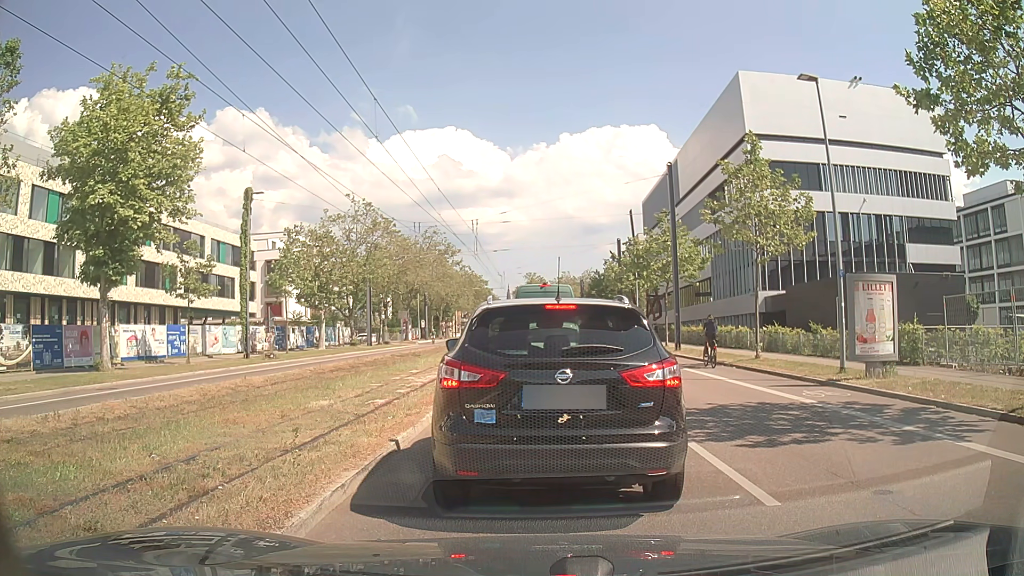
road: secondary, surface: asphalt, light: Day
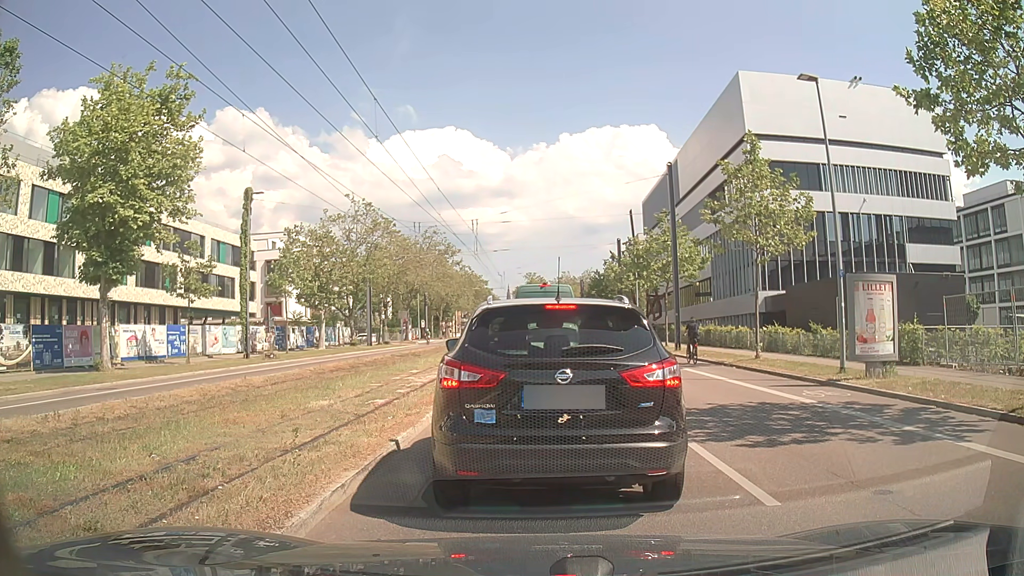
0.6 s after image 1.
(0.0, 0.0) m; 0°
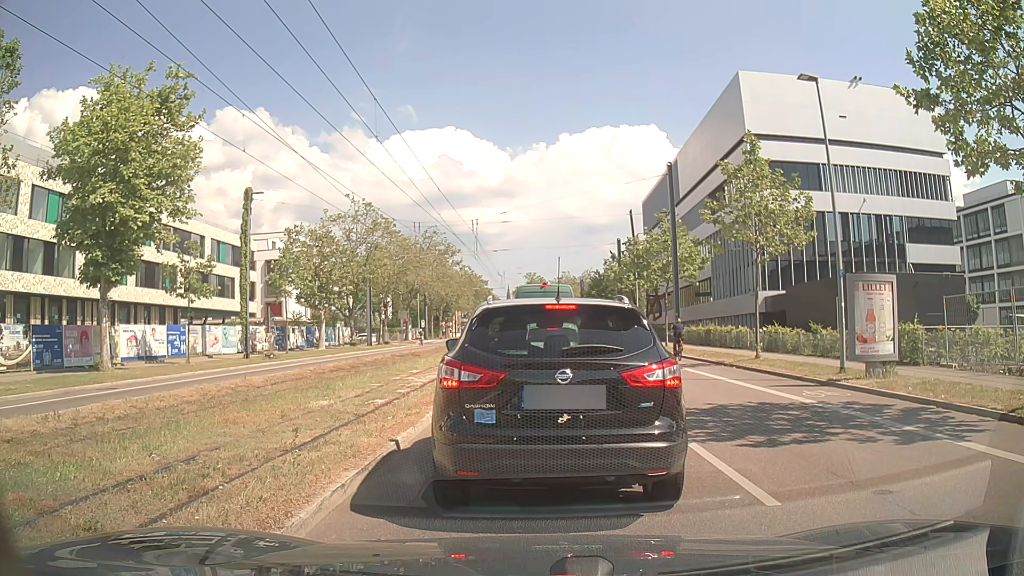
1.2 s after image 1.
(0.0, 0.0) m; 0°
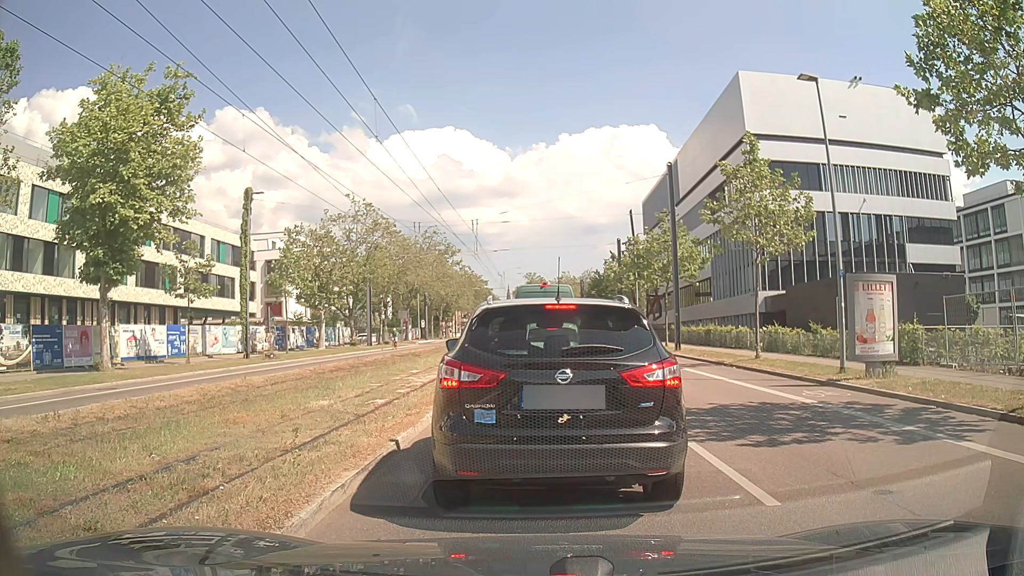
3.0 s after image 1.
(0.0, 0.0) m; 0°
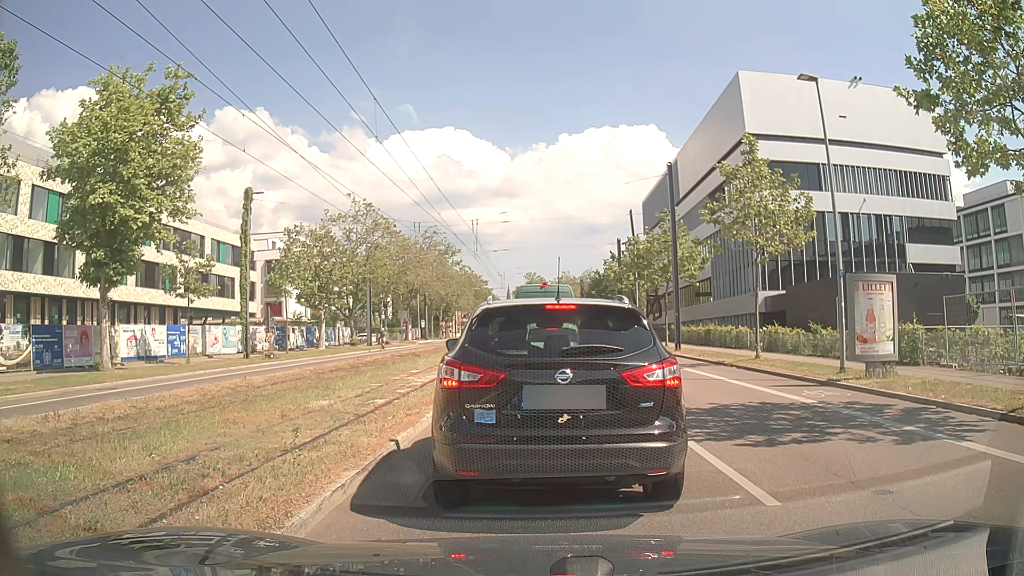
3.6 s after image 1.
(0.0, 0.0) m; 0°
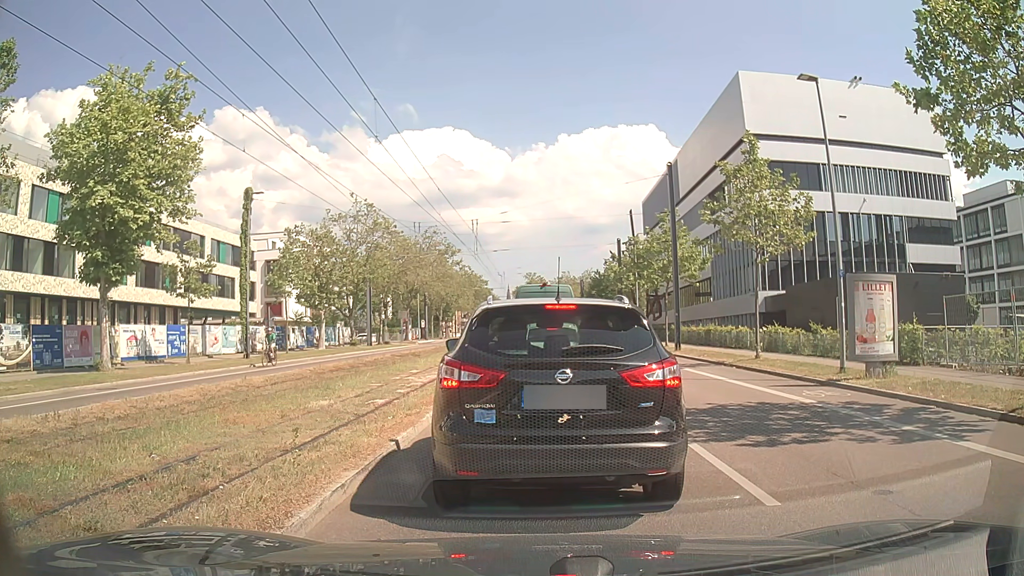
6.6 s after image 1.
(0.0, 0.0) m; 0°
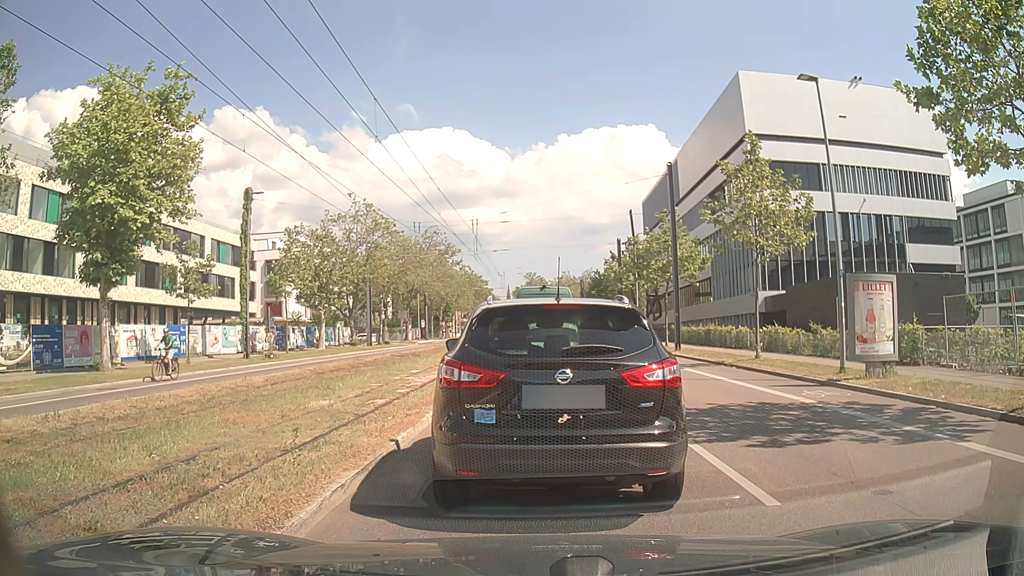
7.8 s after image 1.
(0.0, 0.0) m; 0°
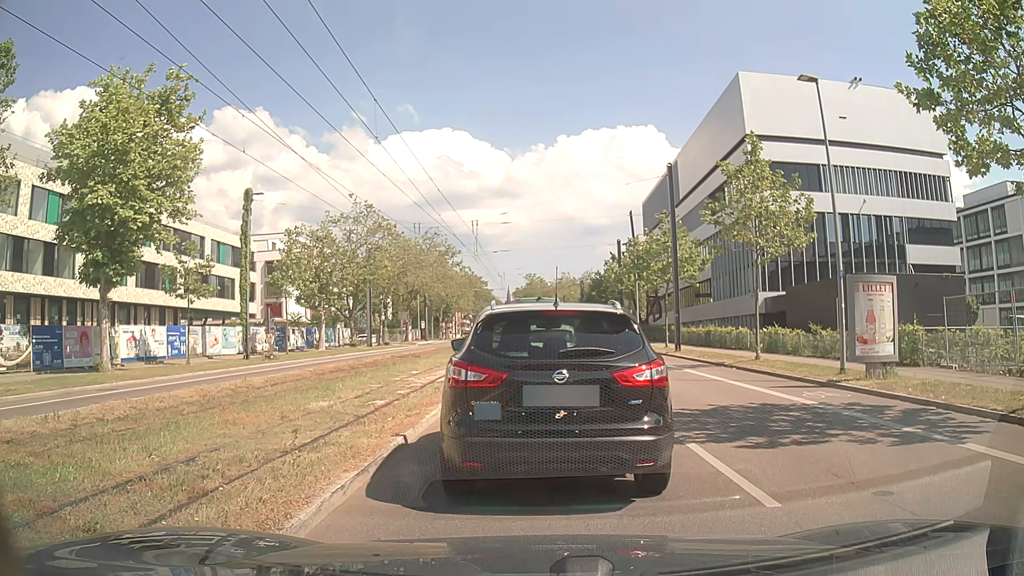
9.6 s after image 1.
(0.0, 0.0) m; 0°
